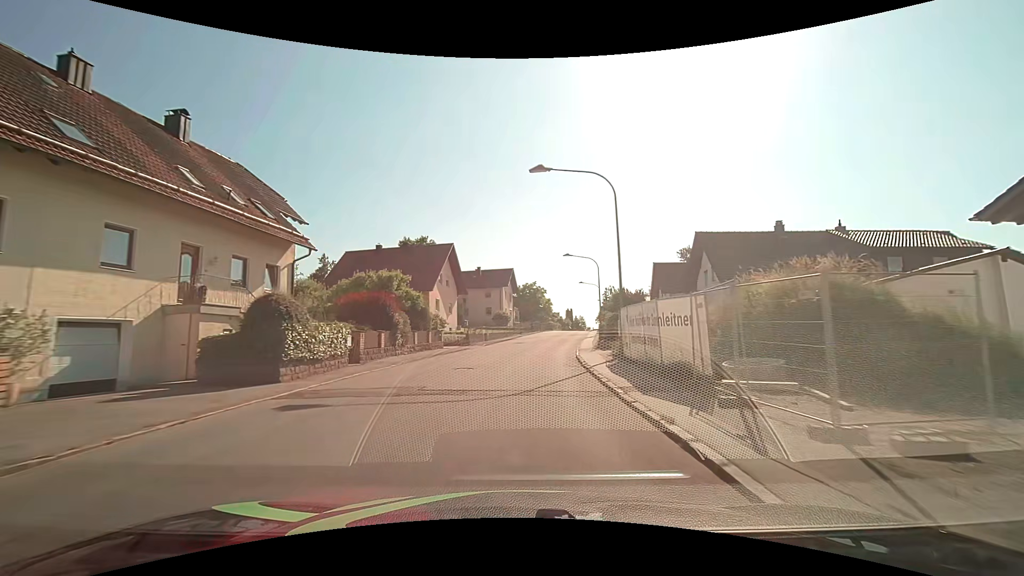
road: unclassified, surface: asphalt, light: Day
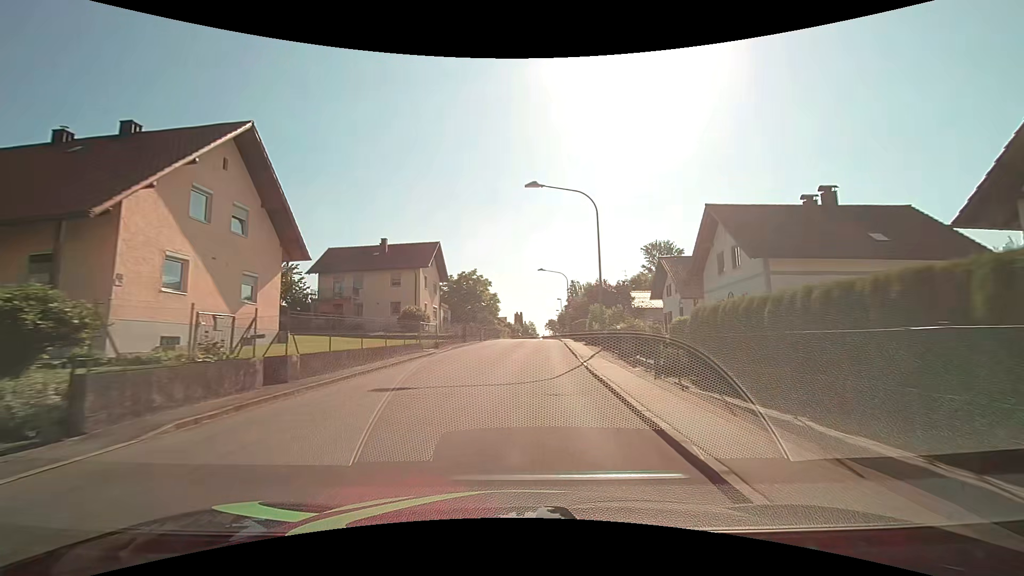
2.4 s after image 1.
(+1.7, +29.7) m; +6°
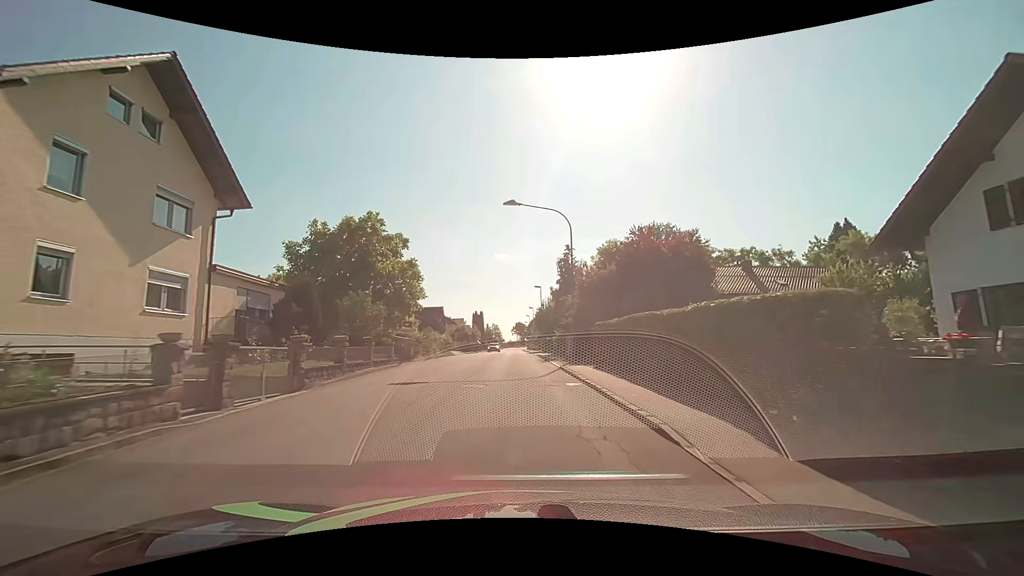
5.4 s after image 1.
(+1.6, +37.0) m; +5°
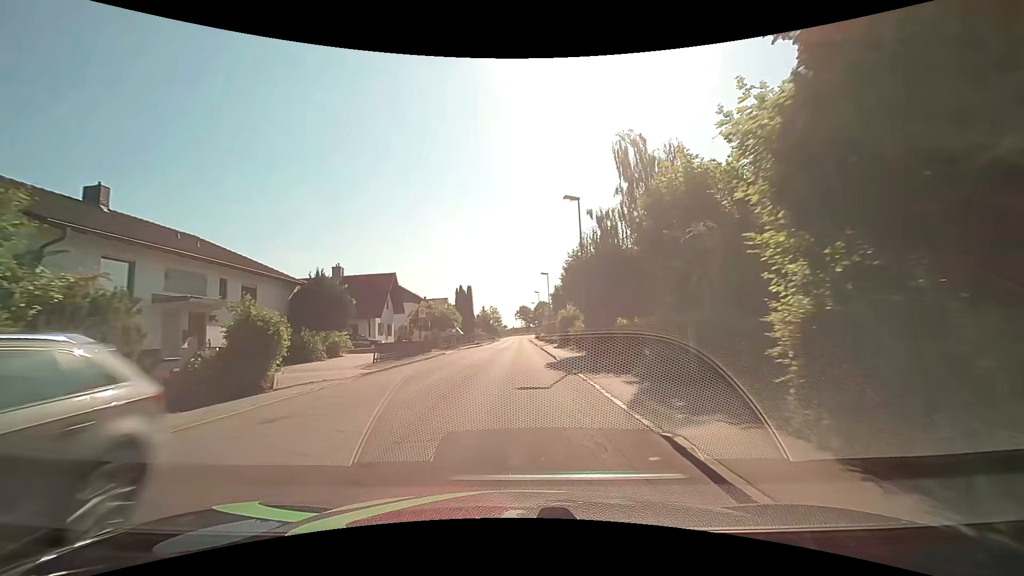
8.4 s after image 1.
(-0.3, +36.4) m; -1°
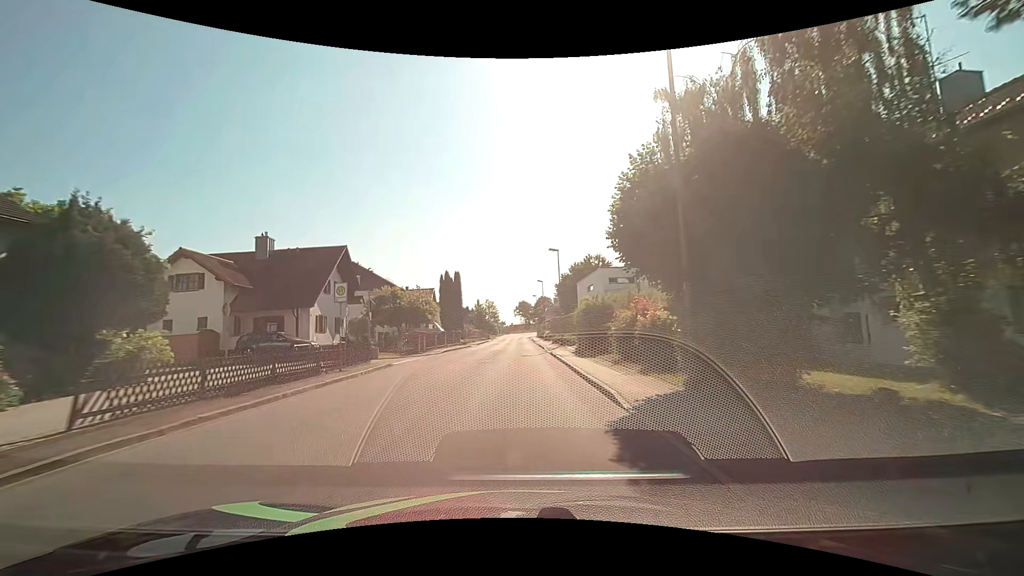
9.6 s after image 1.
(0.0, +14.8) m; 0°
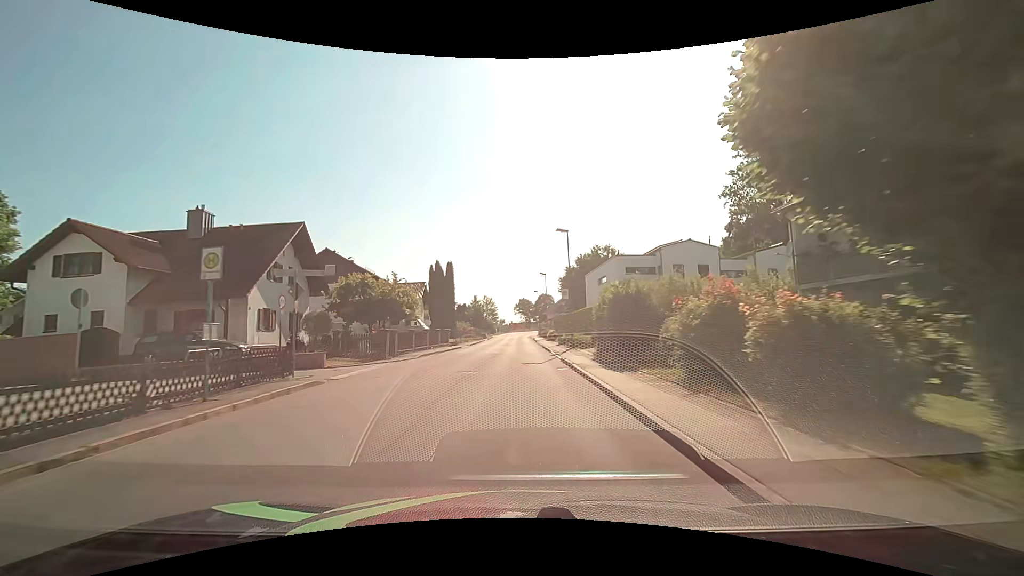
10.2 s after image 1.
(0.0, +7.5) m; 0°
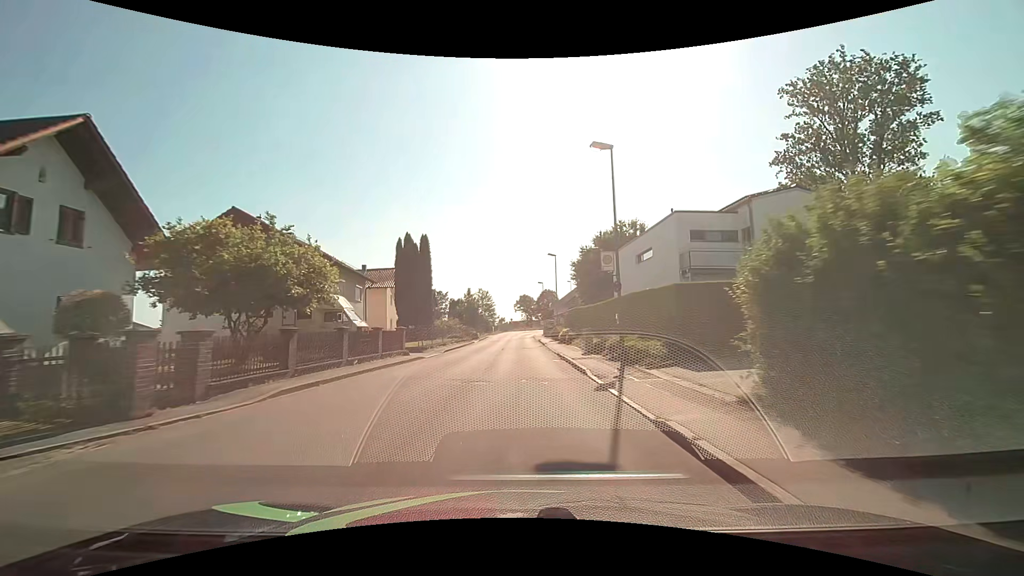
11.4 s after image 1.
(-0.1, +15.3) m; 0°
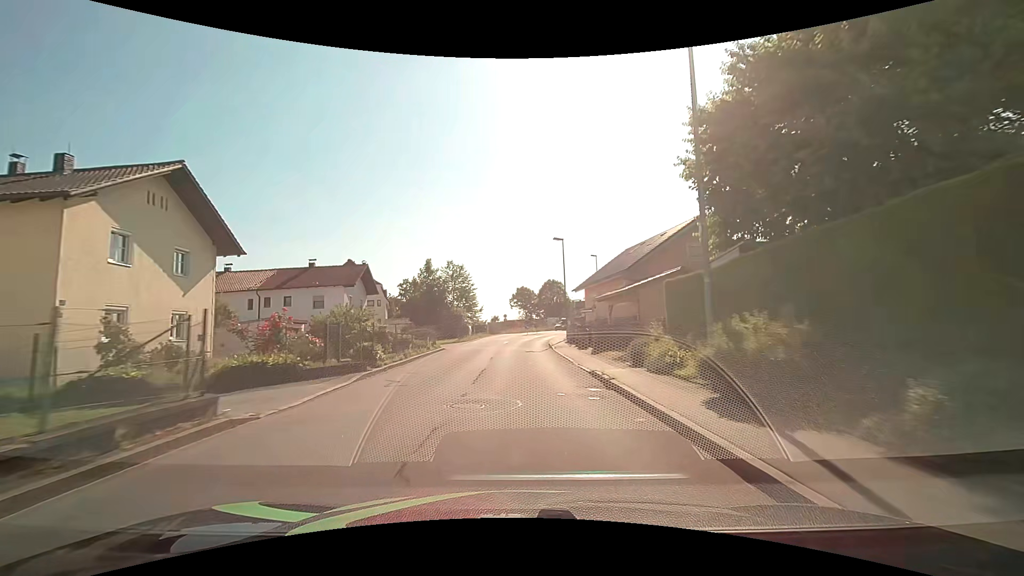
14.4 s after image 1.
(-0.3, +37.6) m; 0°
(0, +10) (0, +20) (0, +30) (0, +40) (+2, +50) (+4, +60) (+7, +69) (+10, +79) (+15, +88) (+19, +96) m
